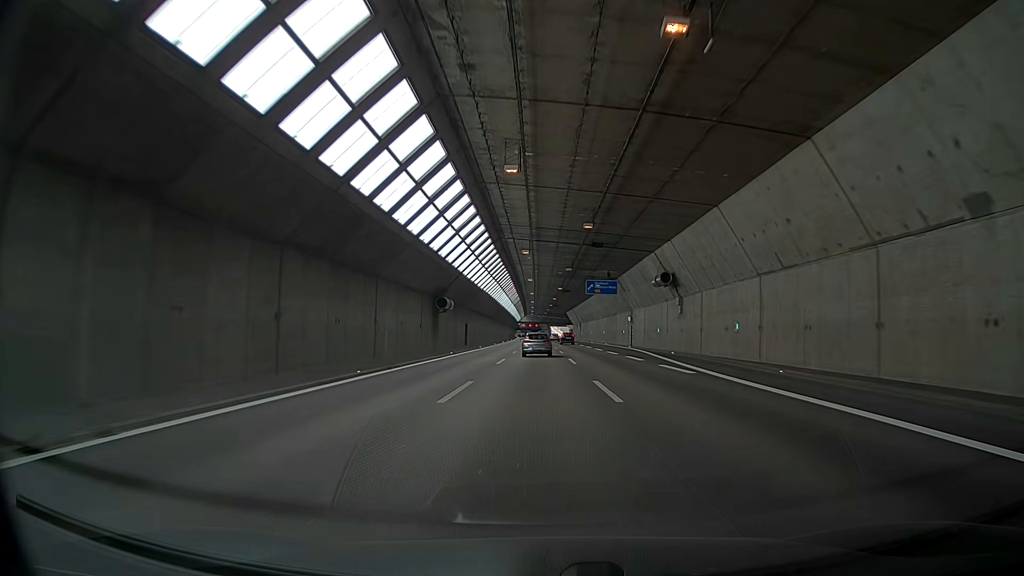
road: motorway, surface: asphalt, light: Day
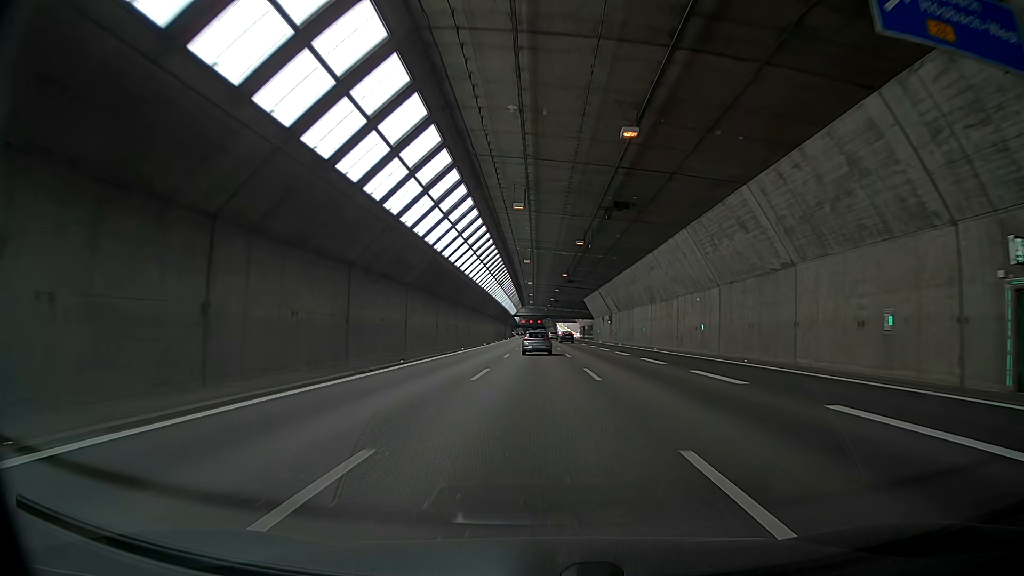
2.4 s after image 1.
(+1.5, +64.5) m; 0°
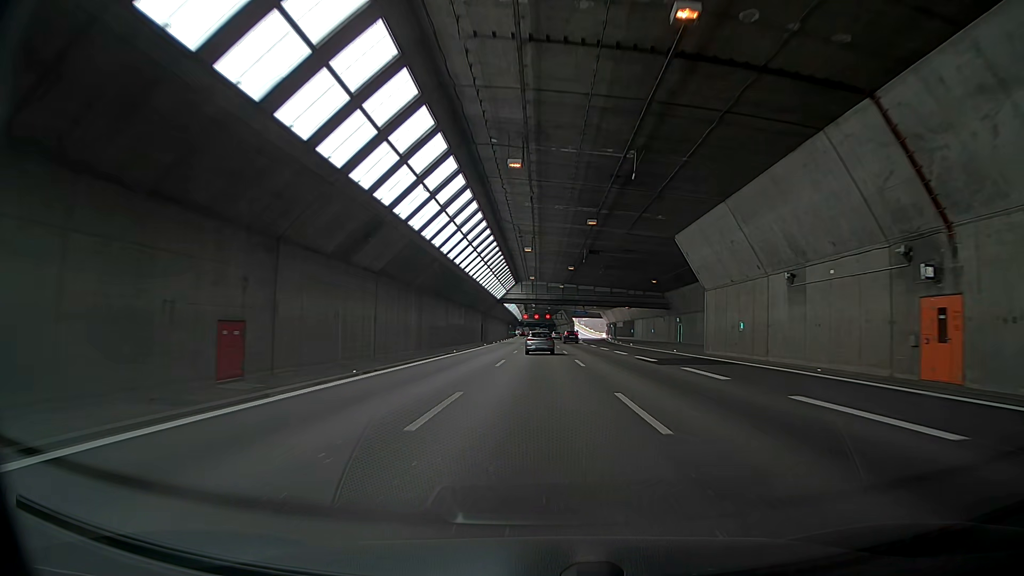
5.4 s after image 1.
(-0.3, +79.9) m; 0°
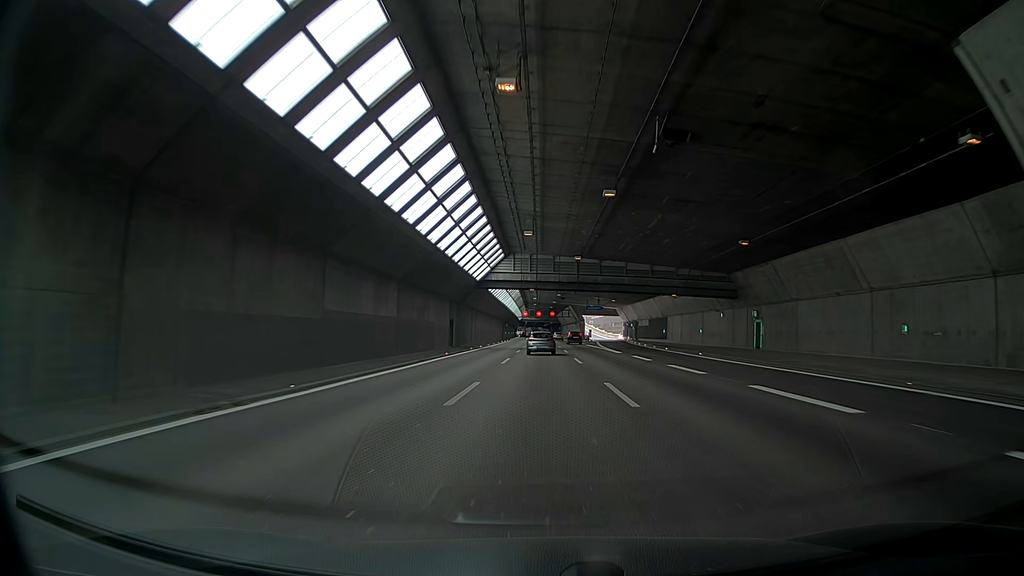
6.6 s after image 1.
(+0.1, +31.9) m; 0°
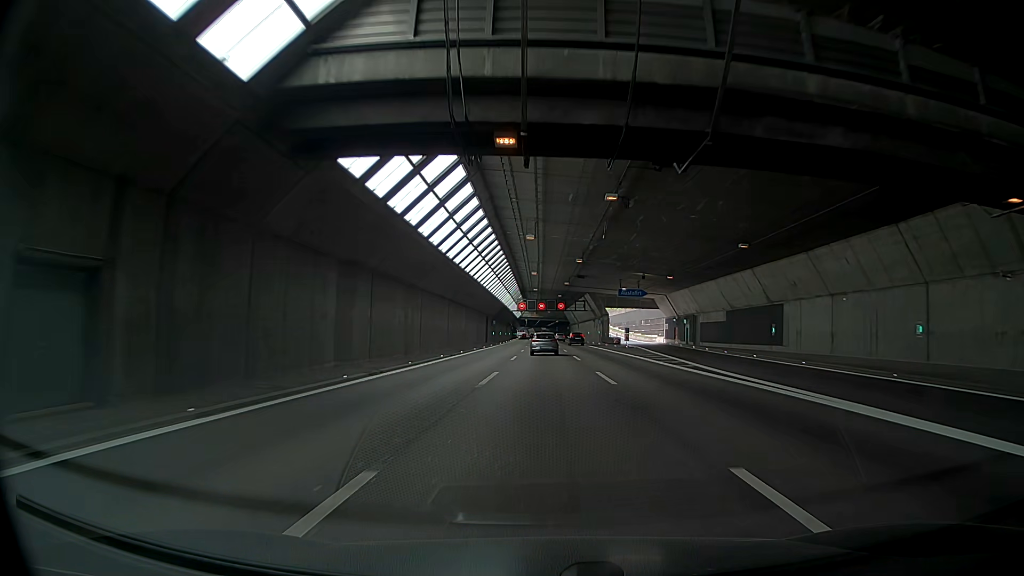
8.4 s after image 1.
(-0.8, +47.4) m; -1°
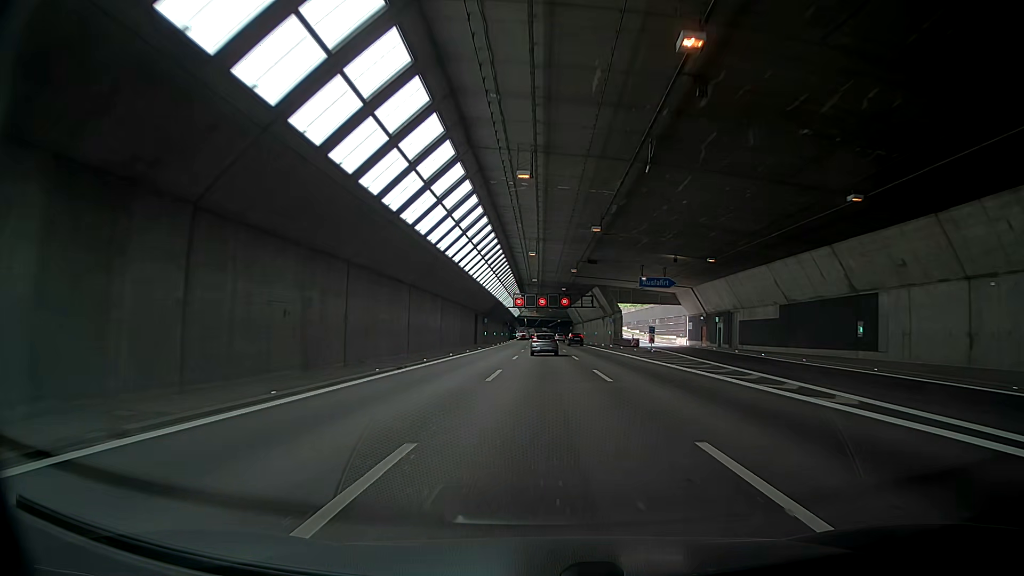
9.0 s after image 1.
(-0.1, +15.8) m; 0°
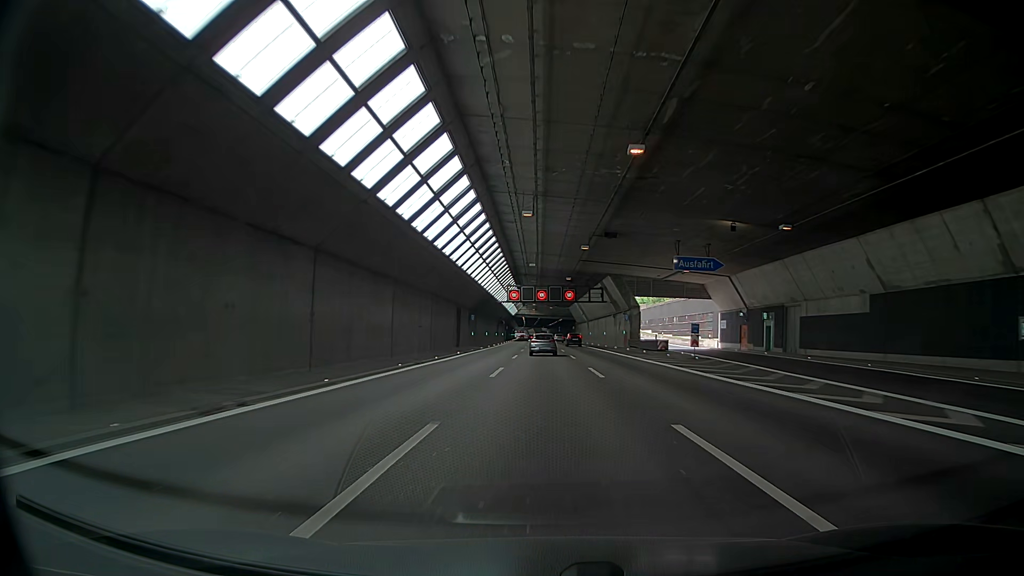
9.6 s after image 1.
(-0.1, +15.8) m; 0°
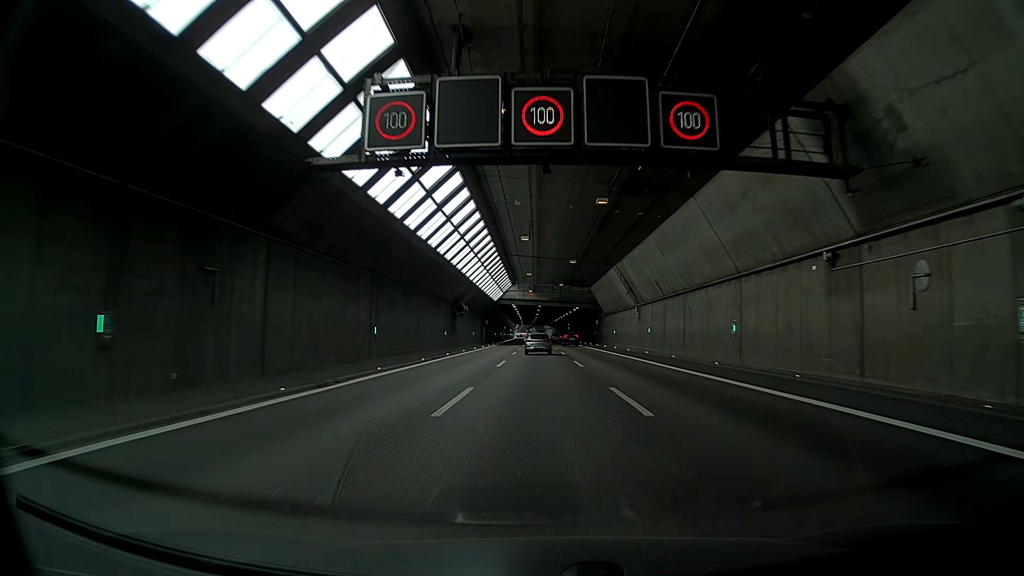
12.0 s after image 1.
(-0.1, +63.2) m; -1°
(0, +10) (0, +20) (0, +30) (+1, +40) (+1, +50) (+1, +60) (+1, +70) (+1, +80) (+1, +90) (+2, +100) m
